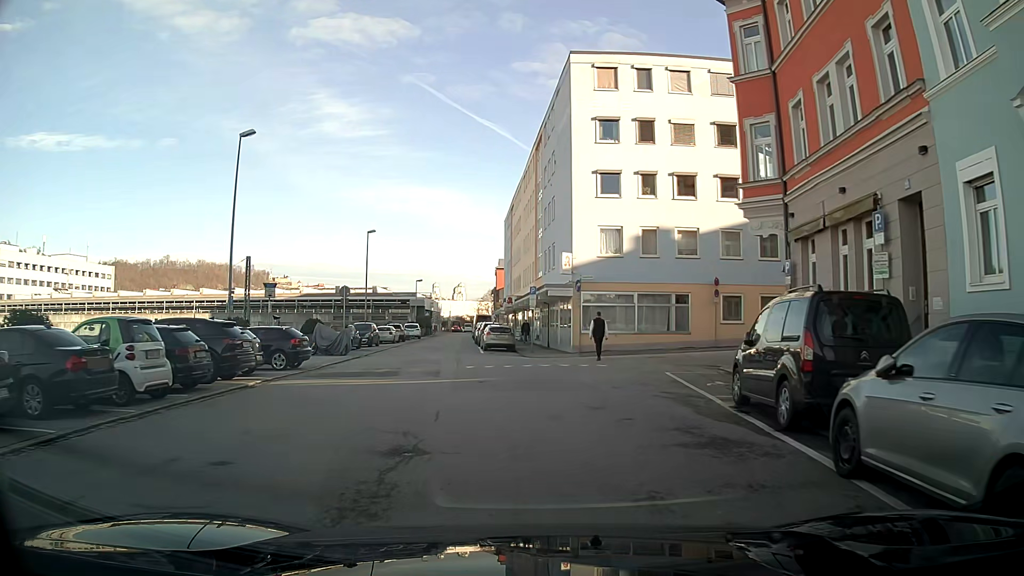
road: residential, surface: asphalt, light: Day
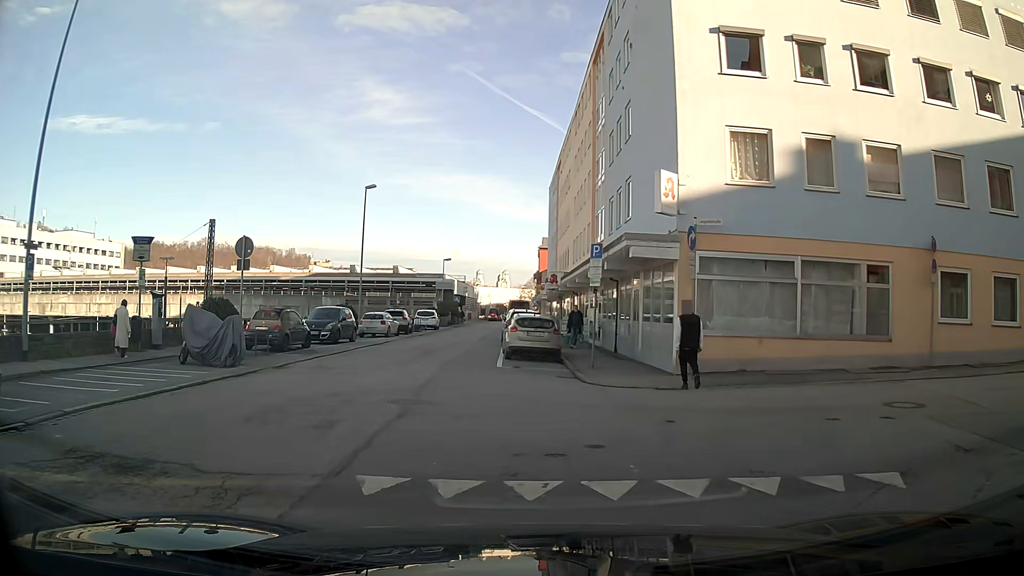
(-0.3, +15.9) m; -3°
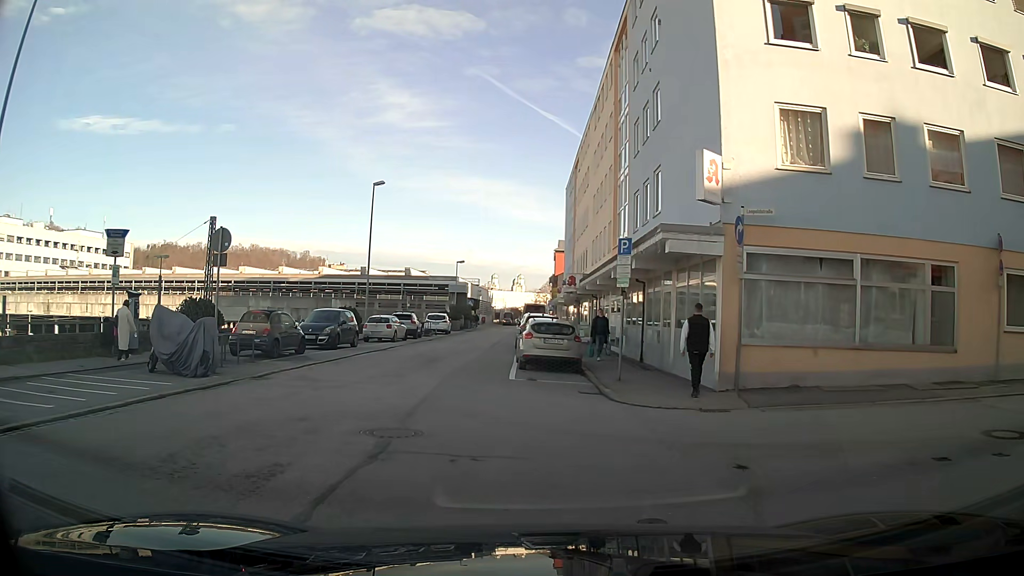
(0.0, +2.3) m; 0°
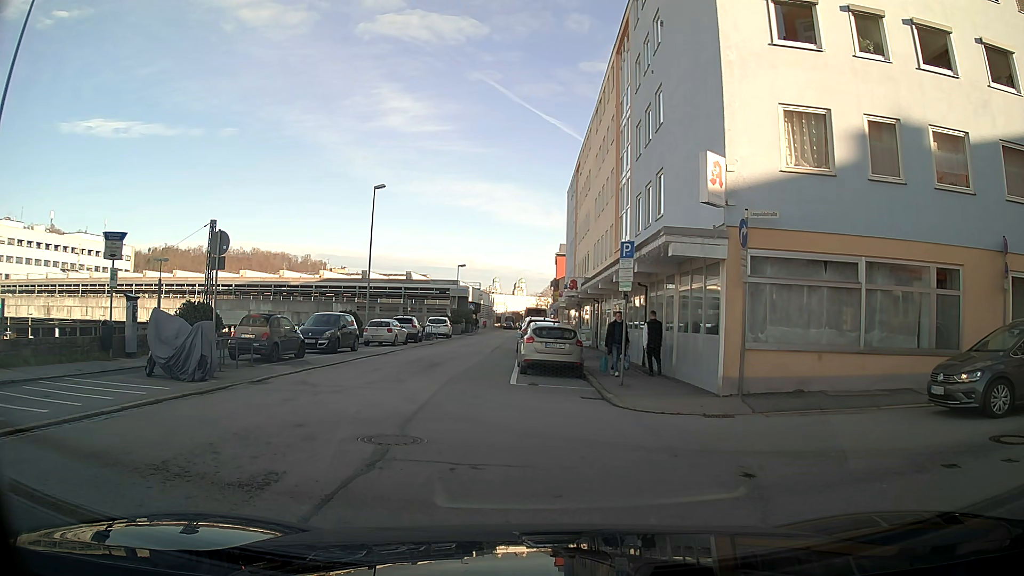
(0.0, +0.3) m; 0°
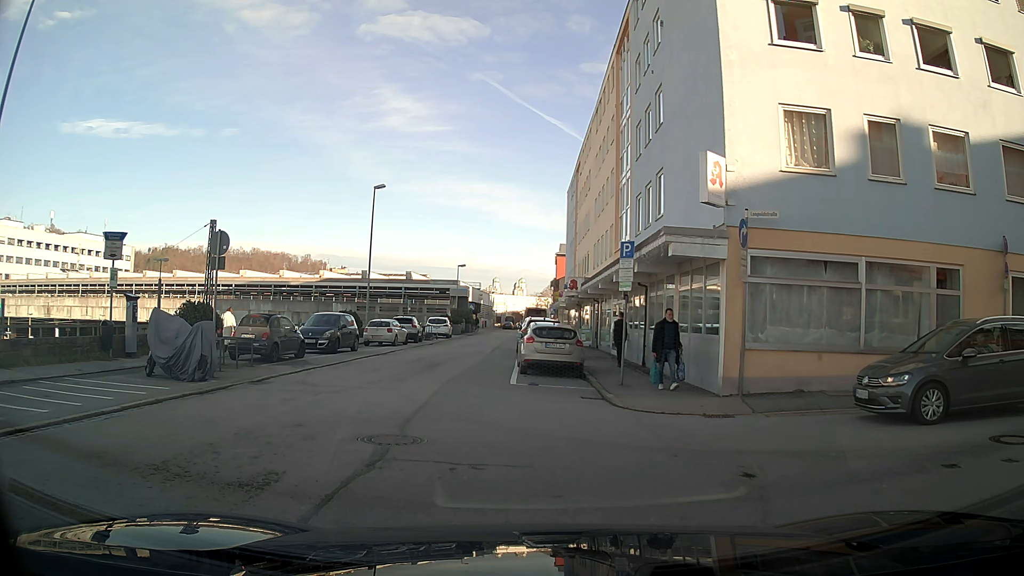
(0.0, 0.0) m; 0°
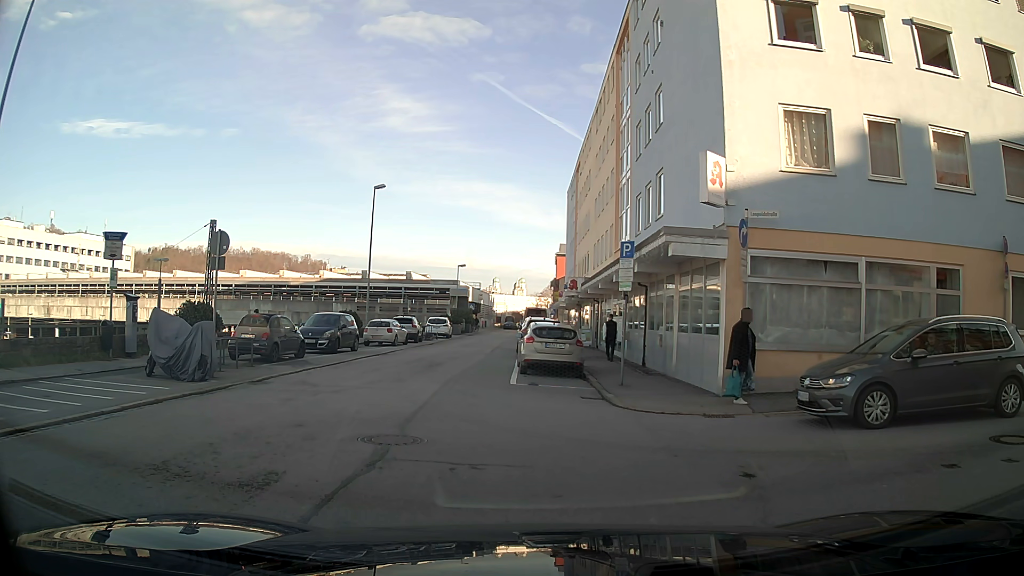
(0.0, 0.0) m; 0°
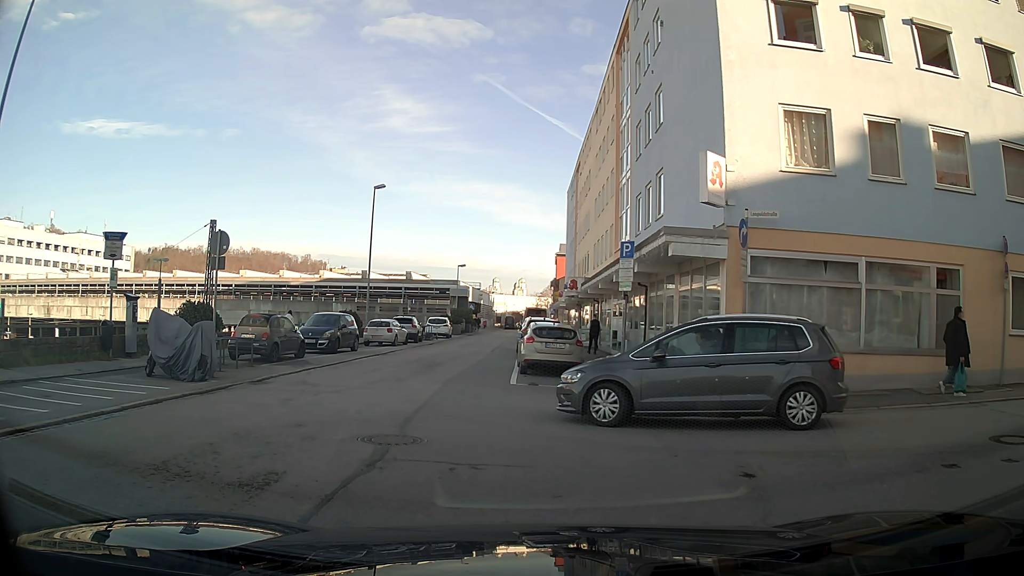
(0.0, 0.0) m; 0°
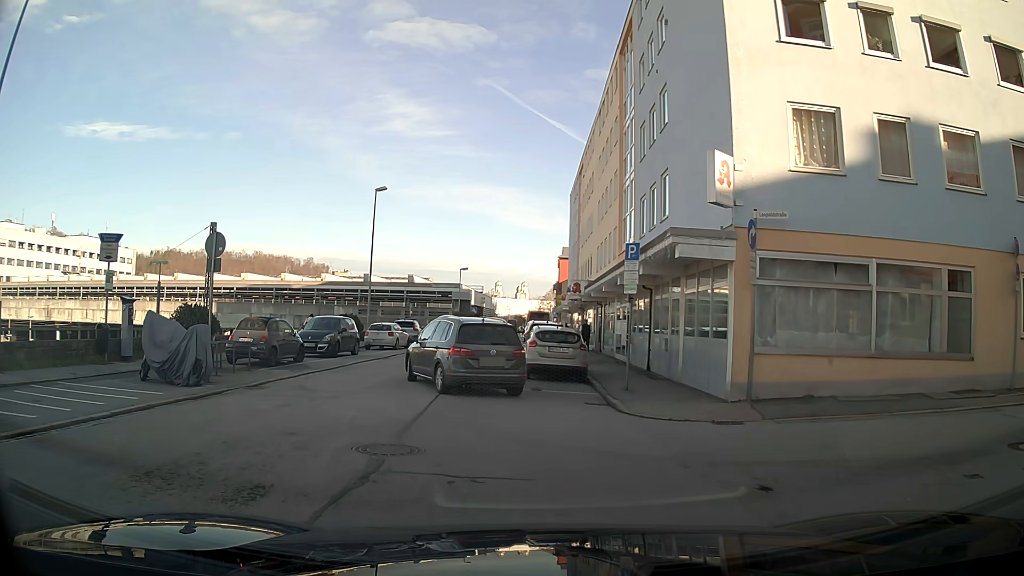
(0.0, +0.4) m; 0°
(-1, +10) (-3, +20) (-4, +30) (-4, +40) (-5, +50) (-5, +60) (-5, +70) (-6, +80) (-6, +90) (-7, +100) m
